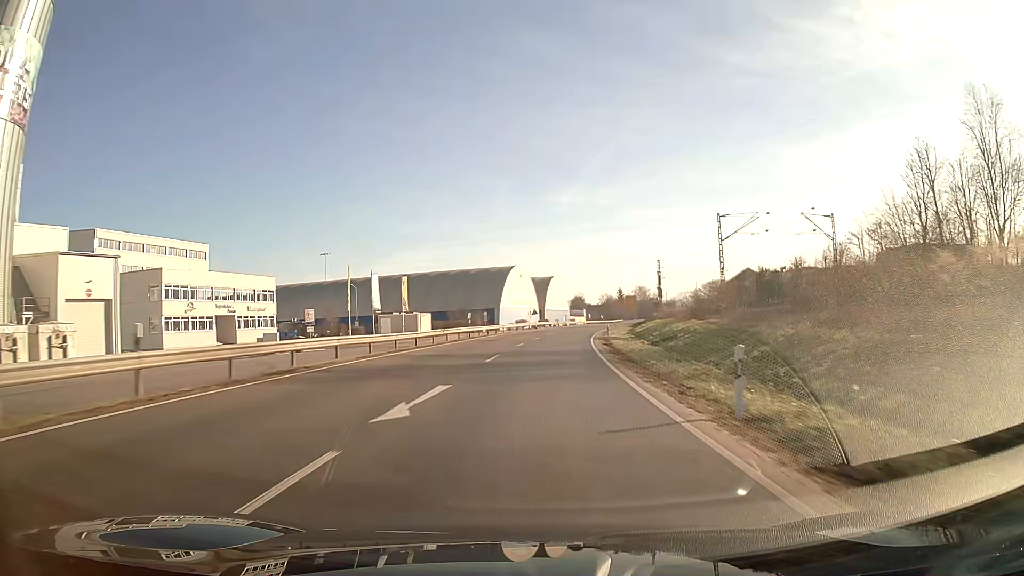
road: primary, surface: asphalt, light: Day
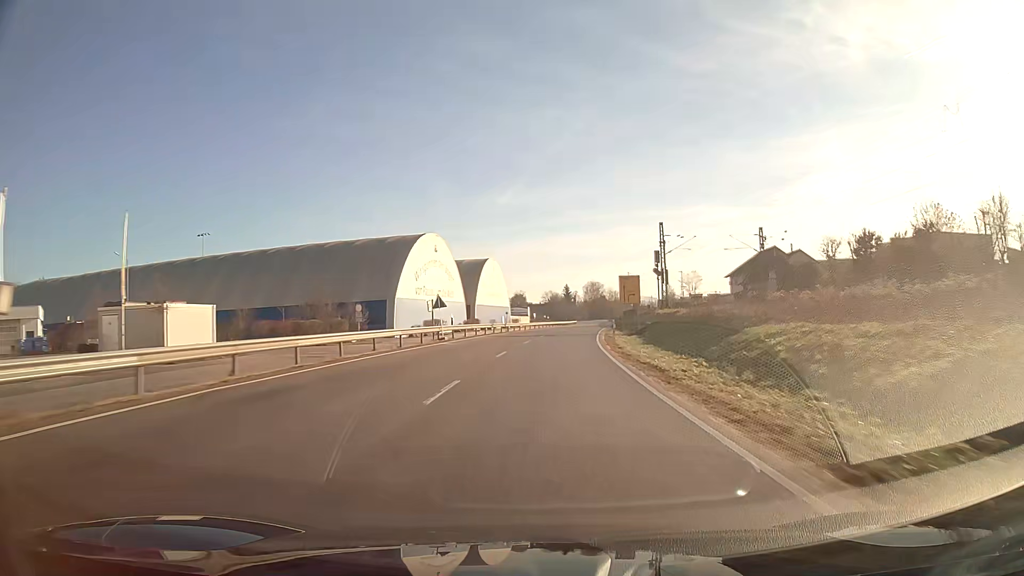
(+2.1, +47.8) m; +5°
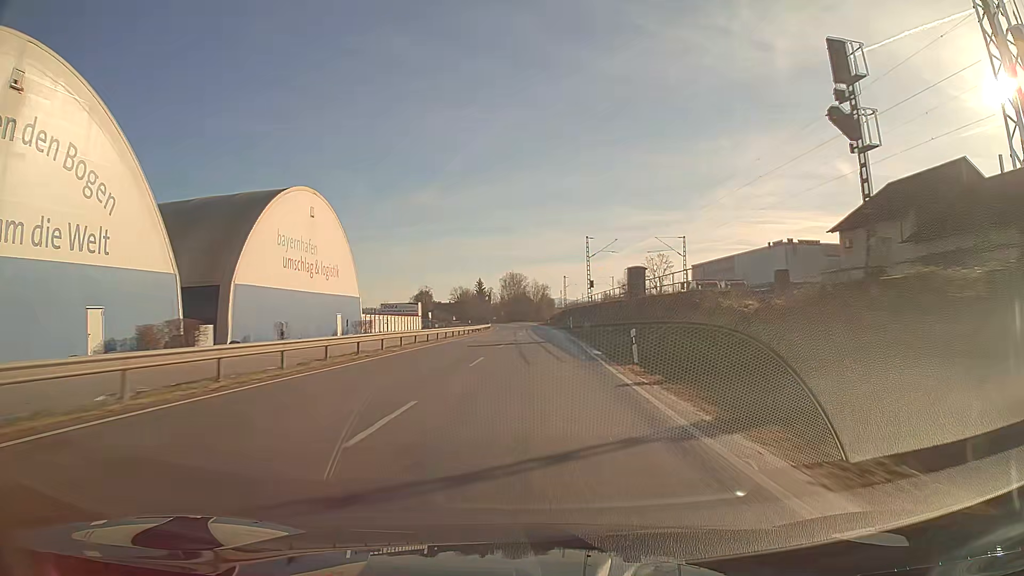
(+4.1, +63.6) m; +6°
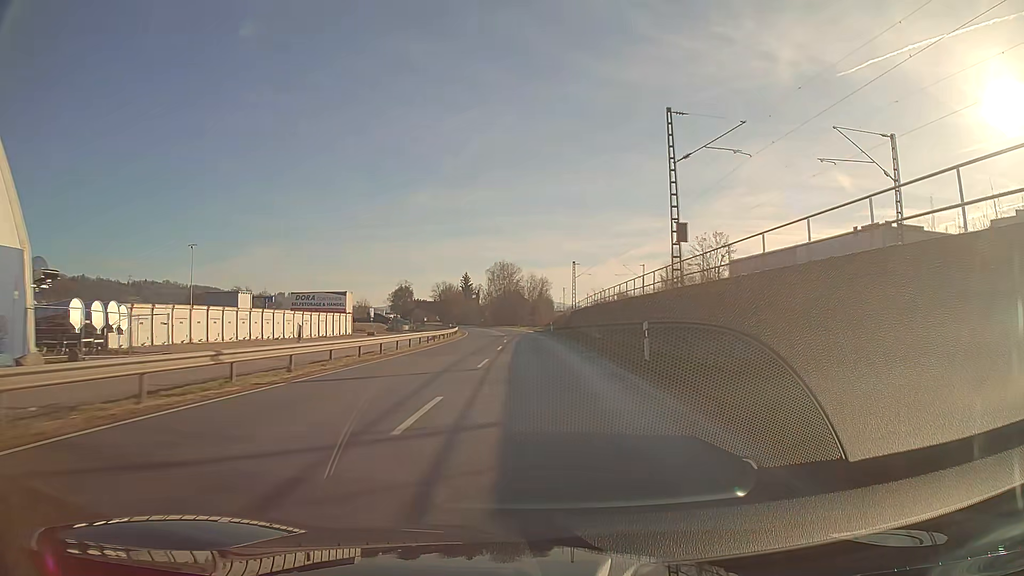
(+0.4, +47.9) m; 0°
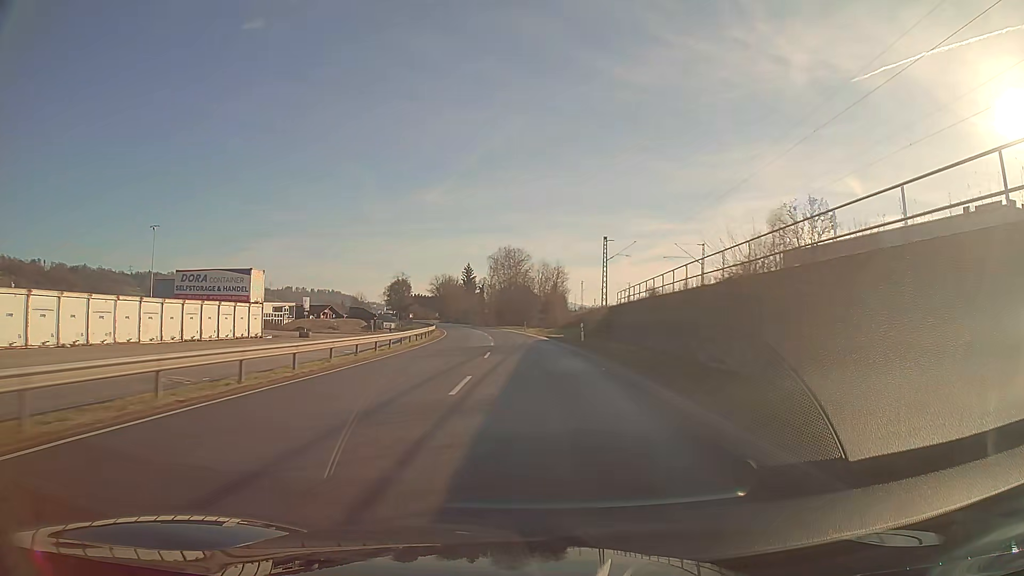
(-0.3, +31.9) m; -1°
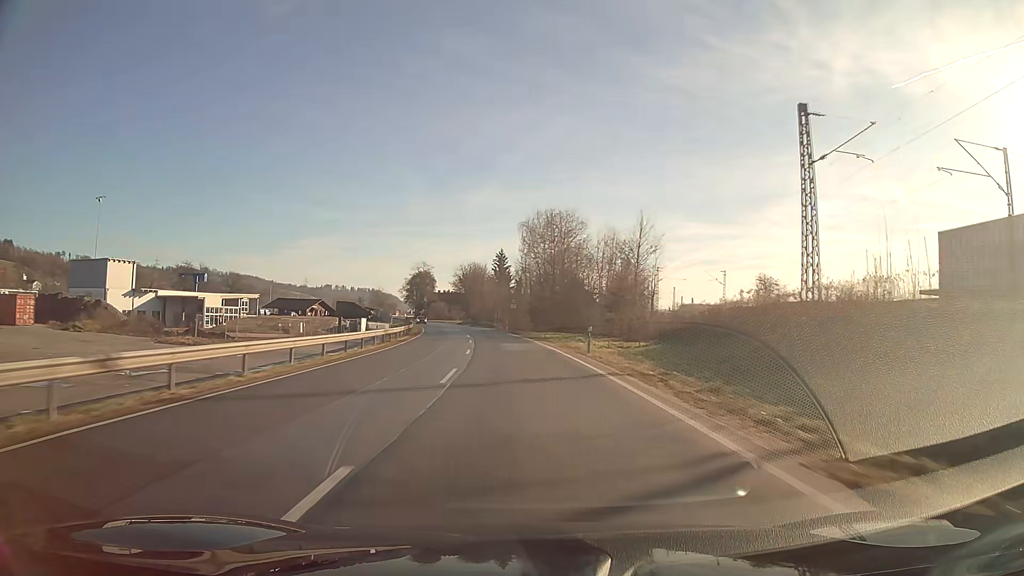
(-1.5, +47.8) m; -4°
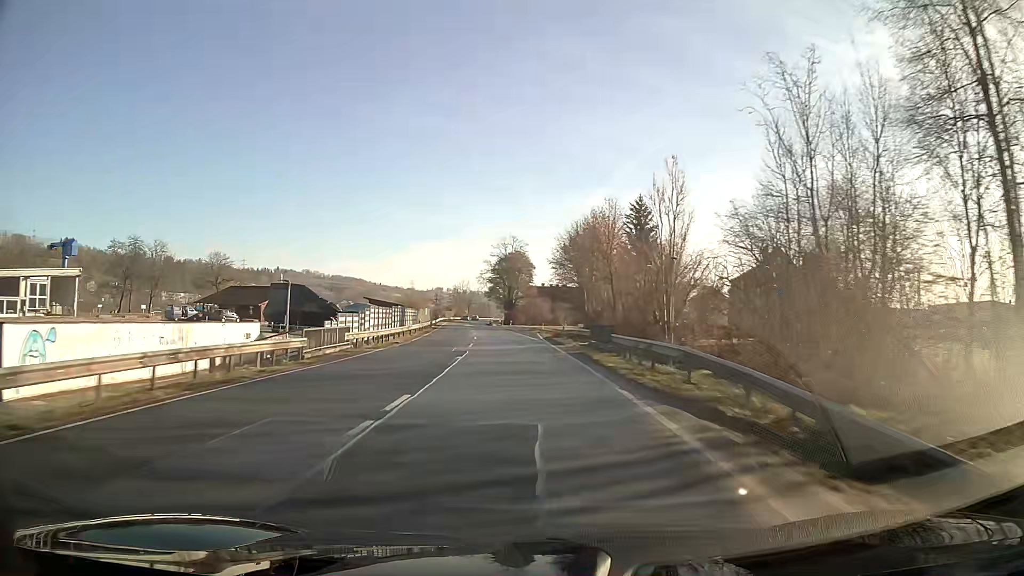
(-7.0, +79.3) m; -10°
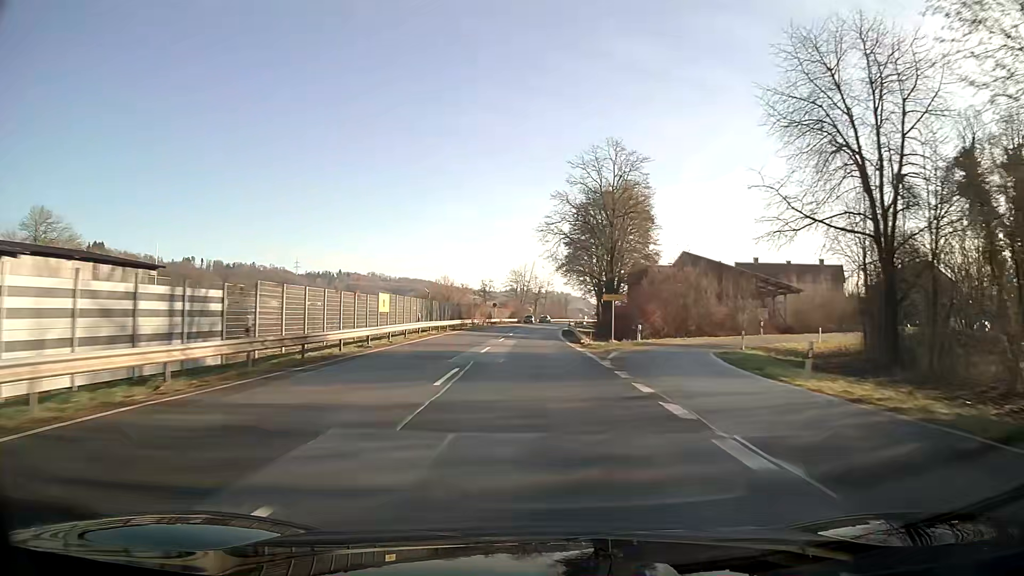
(-5.0, +79.6) m; -6°
